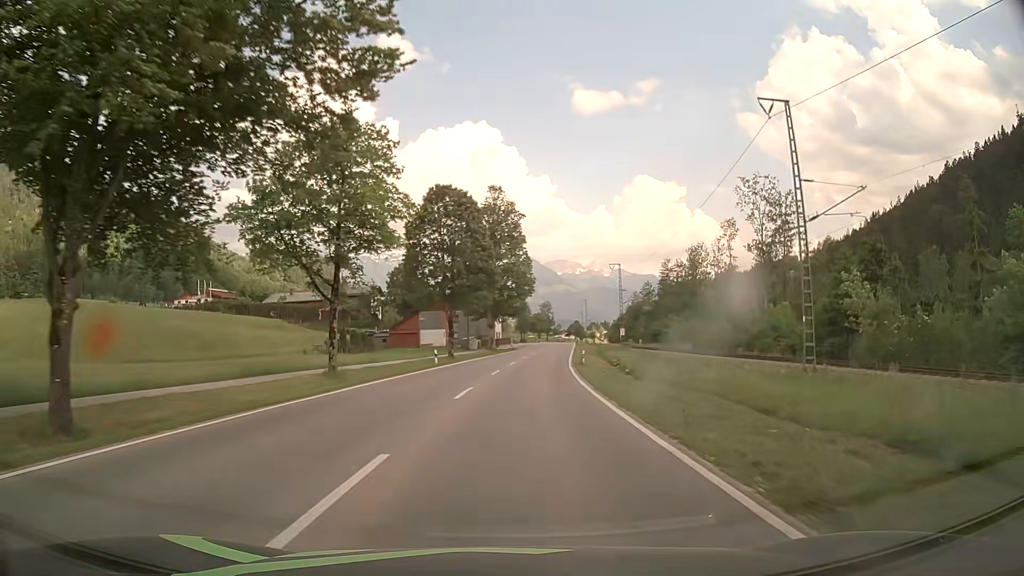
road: primary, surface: asphalt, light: Day
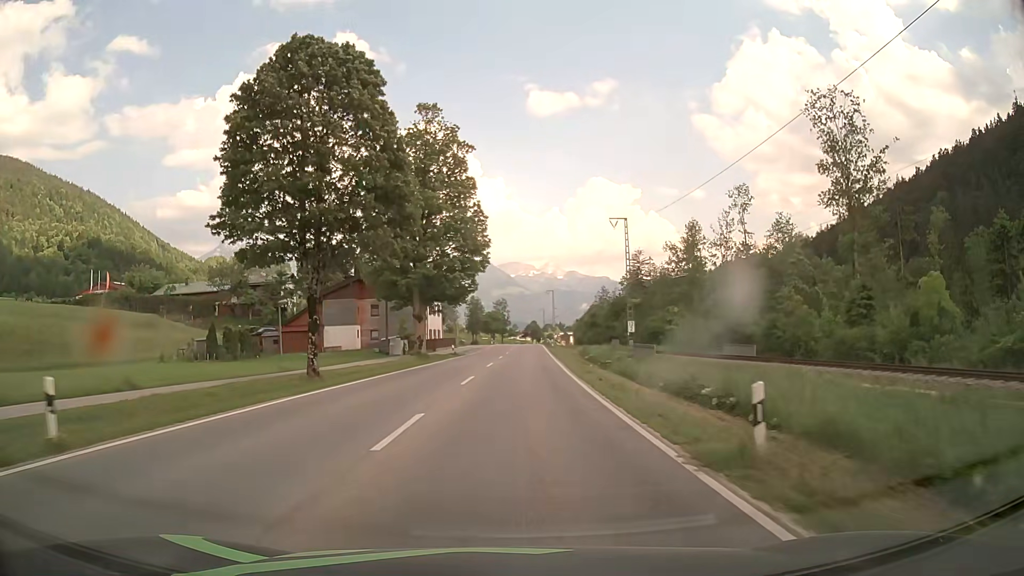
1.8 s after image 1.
(+1.2, +32.3) m; +4°
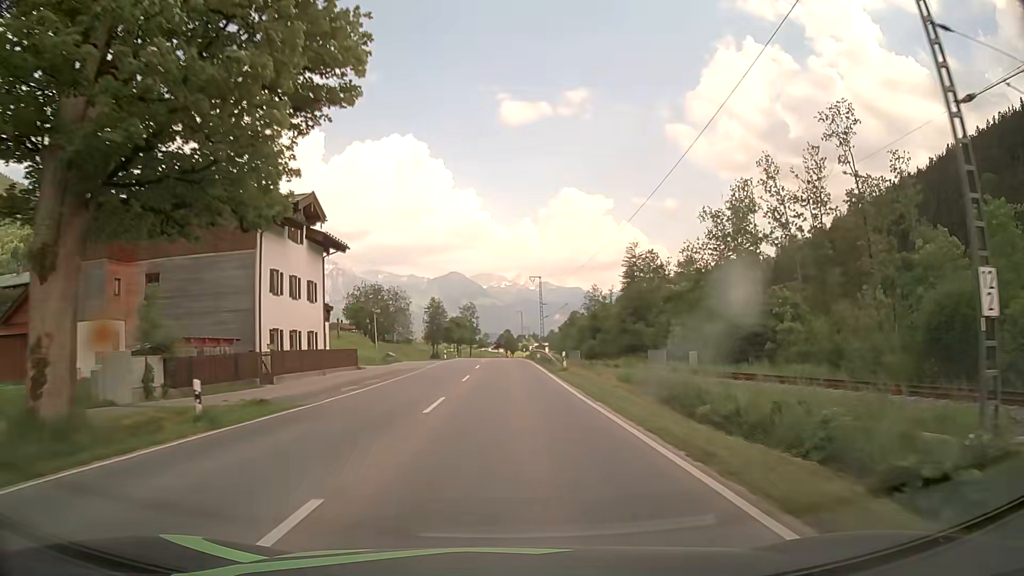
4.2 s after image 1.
(+1.1, +43.0) m; +2°
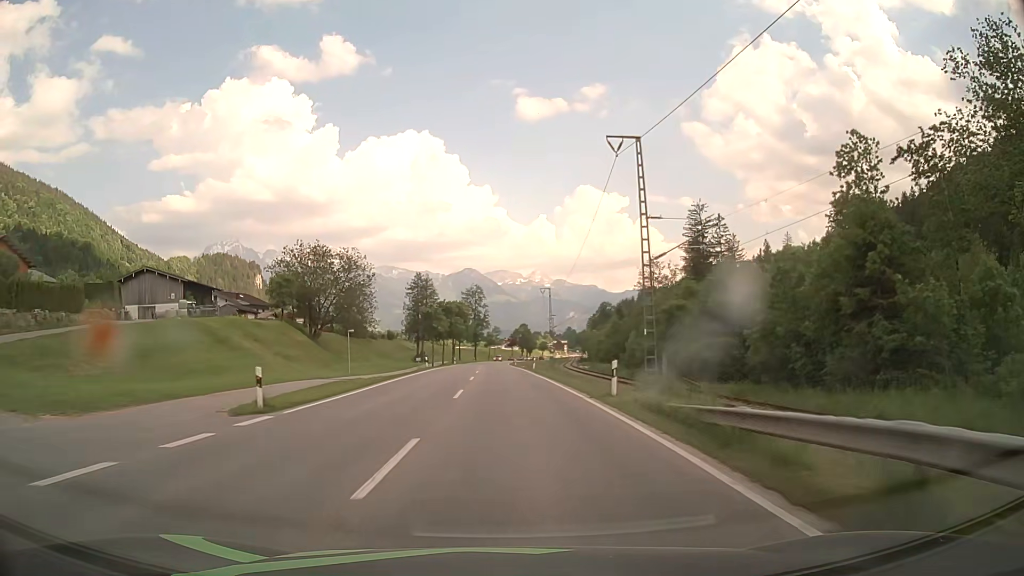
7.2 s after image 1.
(-0.4, +56.7) m; -1°
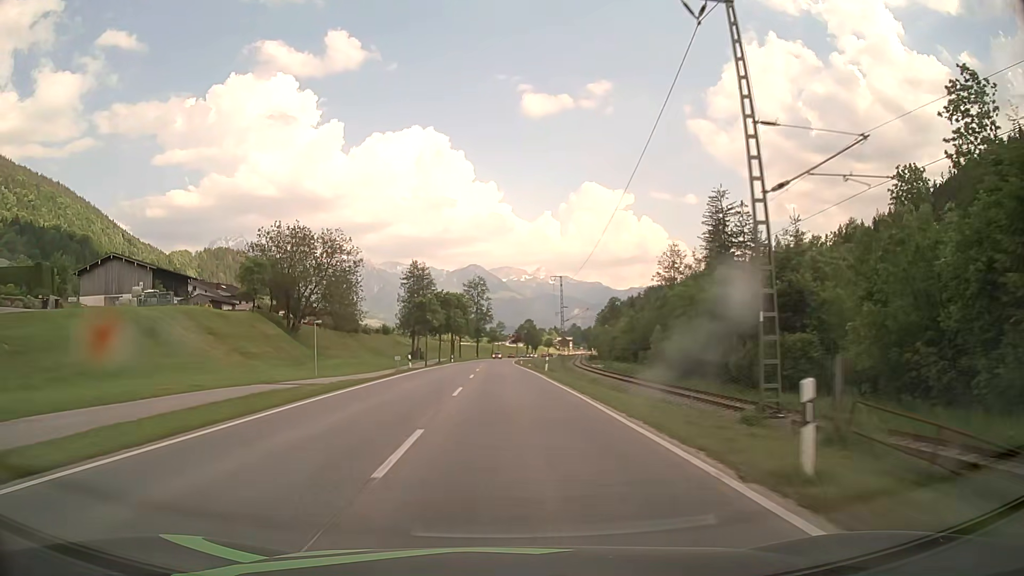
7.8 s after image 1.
(-0.1, +11.8) m; -1°
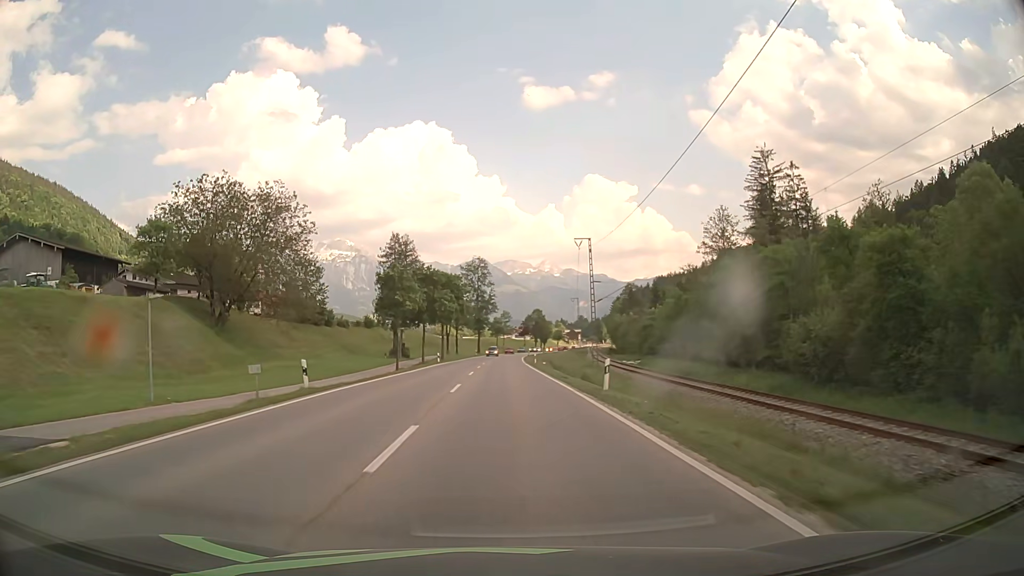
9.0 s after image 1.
(-0.1, +24.0) m; 0°
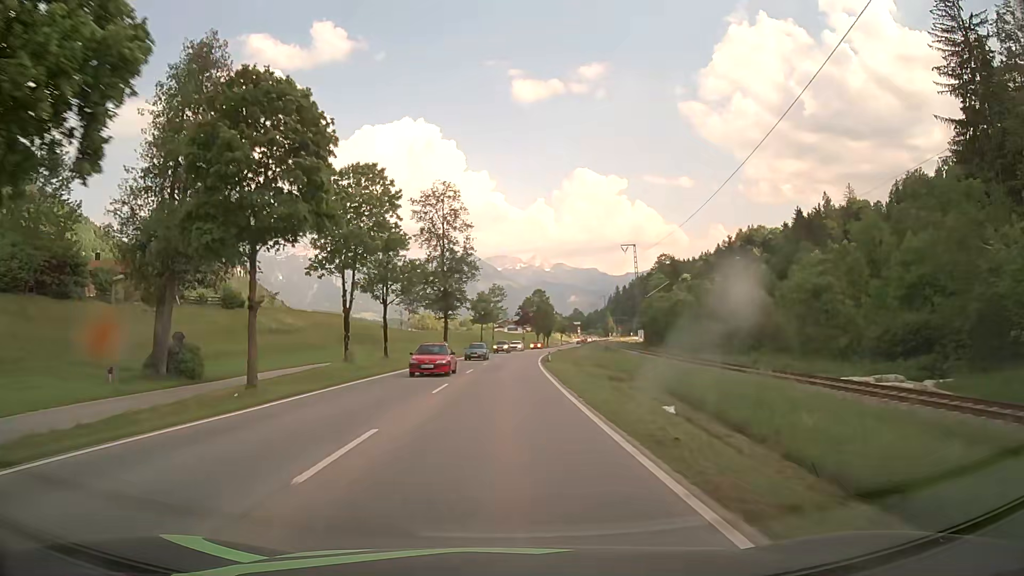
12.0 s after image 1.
(-0.2, +61.5) m; 0°
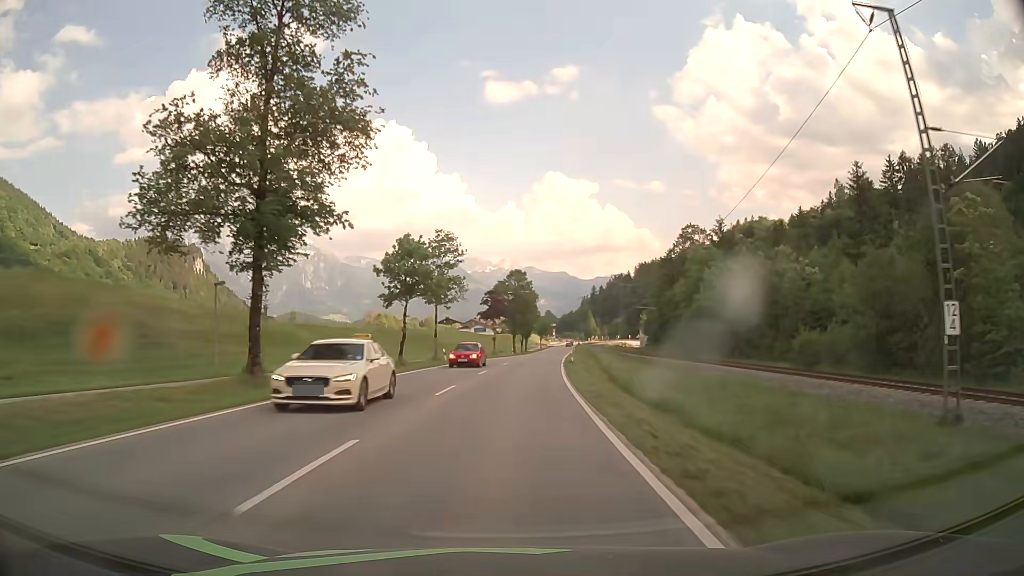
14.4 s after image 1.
(+1.0, +49.8) m; +3°
(0, +10) (0, +20) (+1, +30) (+1, +40) (+2, +50) (+3, +60) (+4, +70) (+5, +80) (+6, +90) (+7, +100) m
